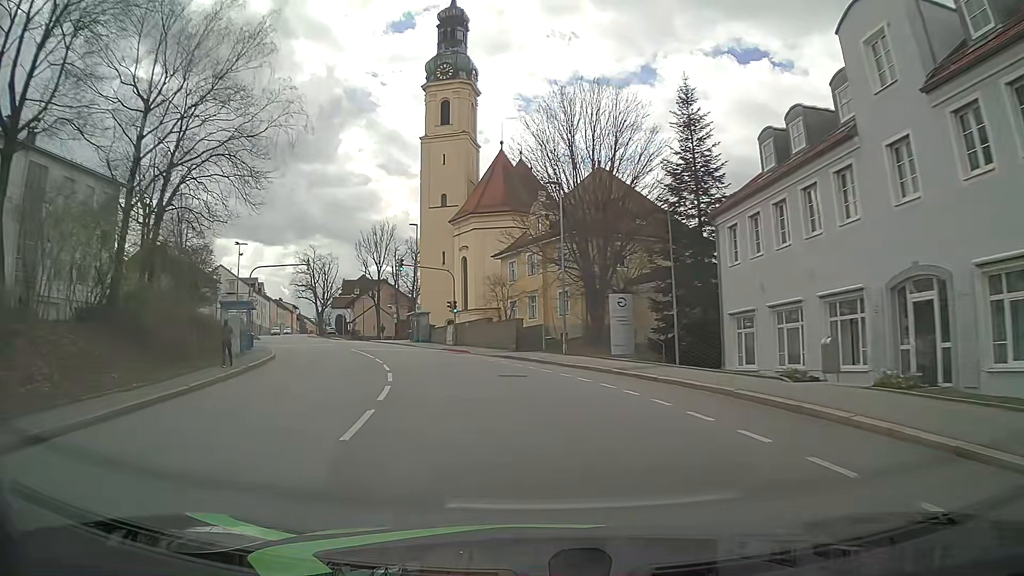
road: tertiary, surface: asphalt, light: Day
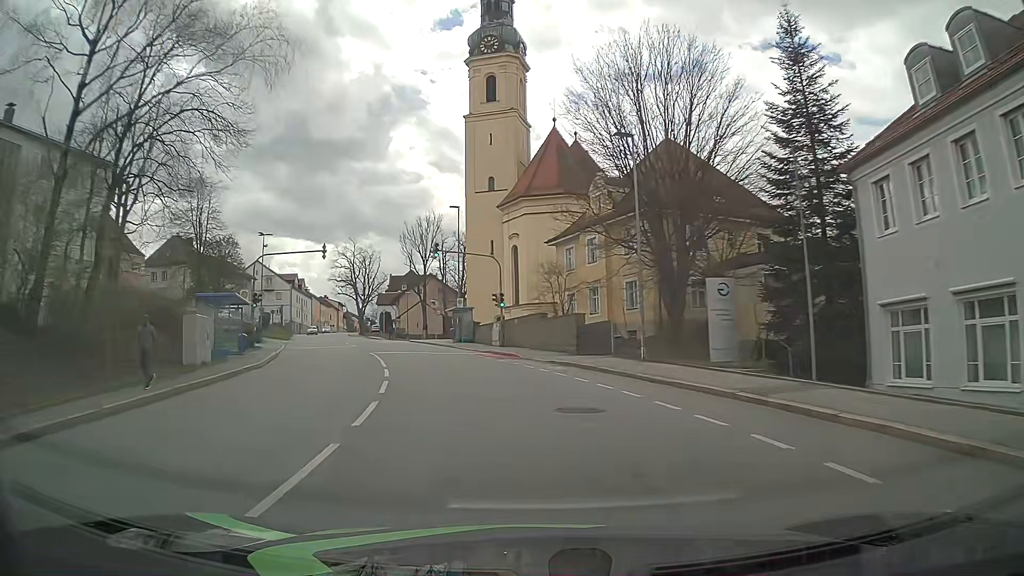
(-0.3, +8.0) m; -4°
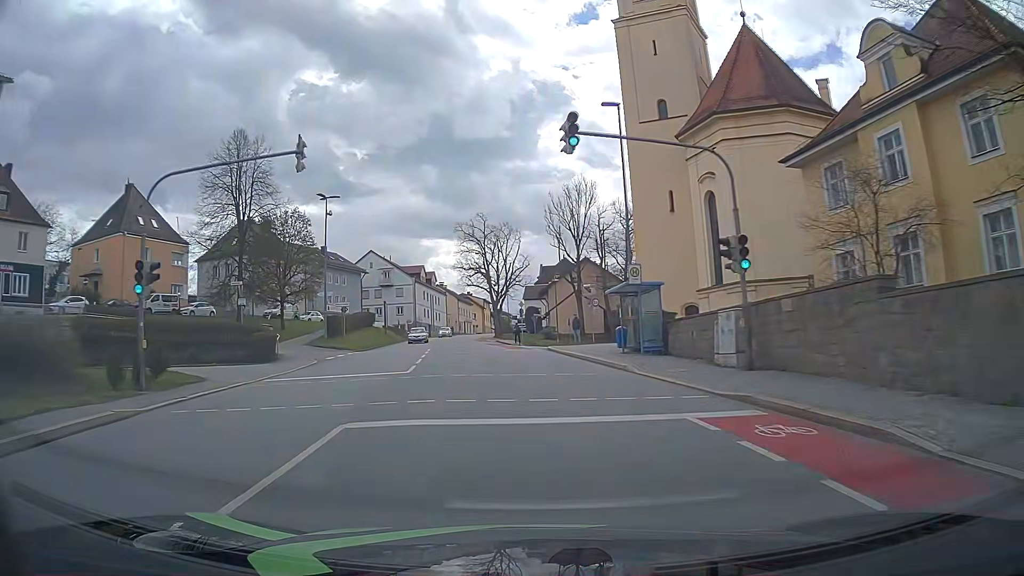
(-2.9, +23.8) m; -13°
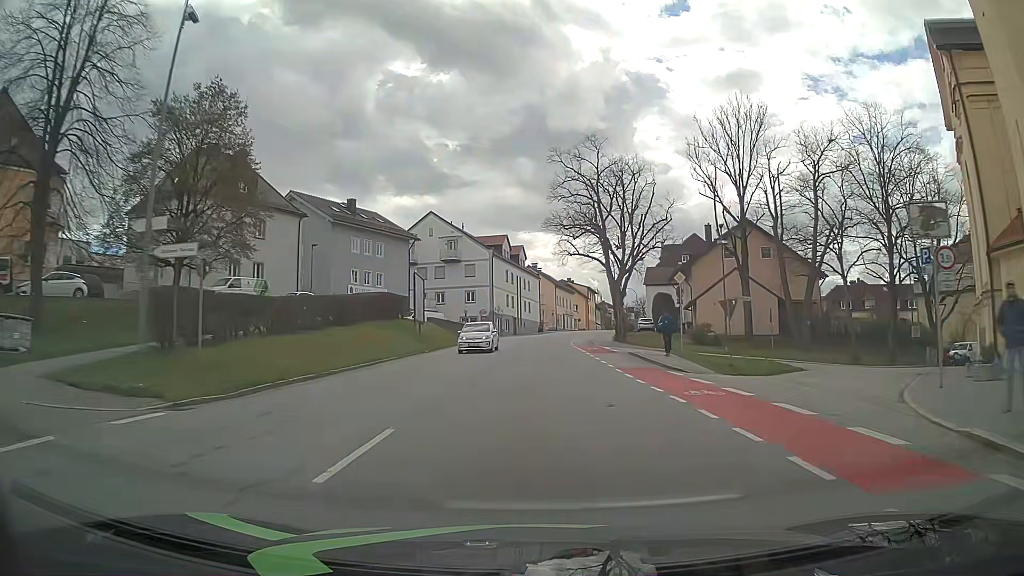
(-3.6, +32.8) m; -9°
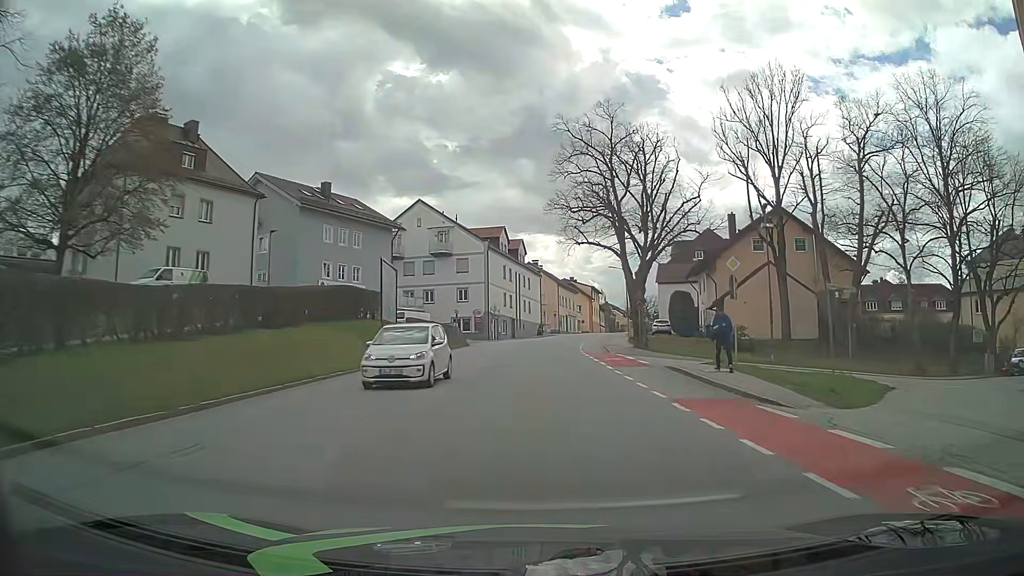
(0.0, +8.5) m; 0°
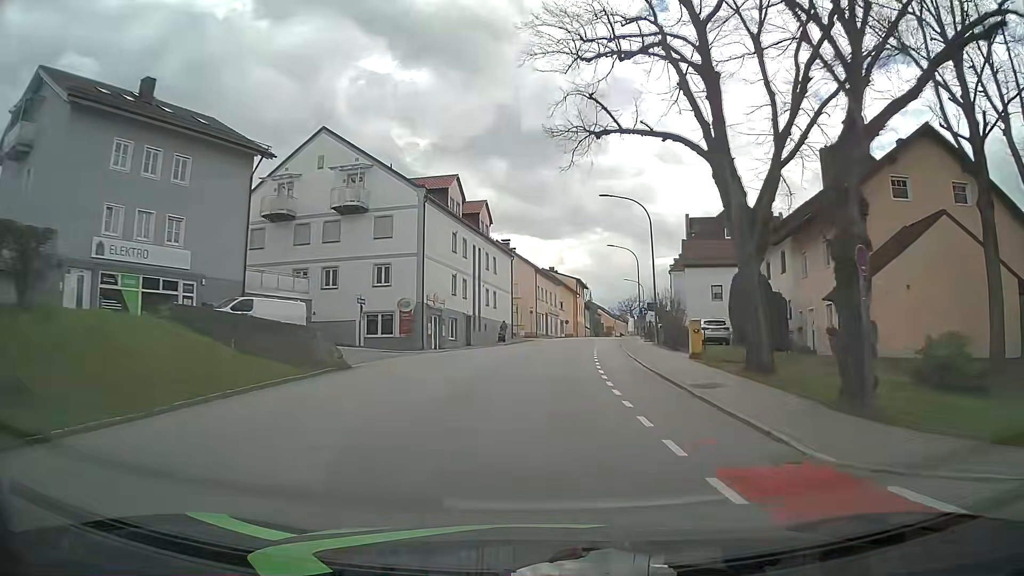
(+0.3, +26.2) m; +2°
